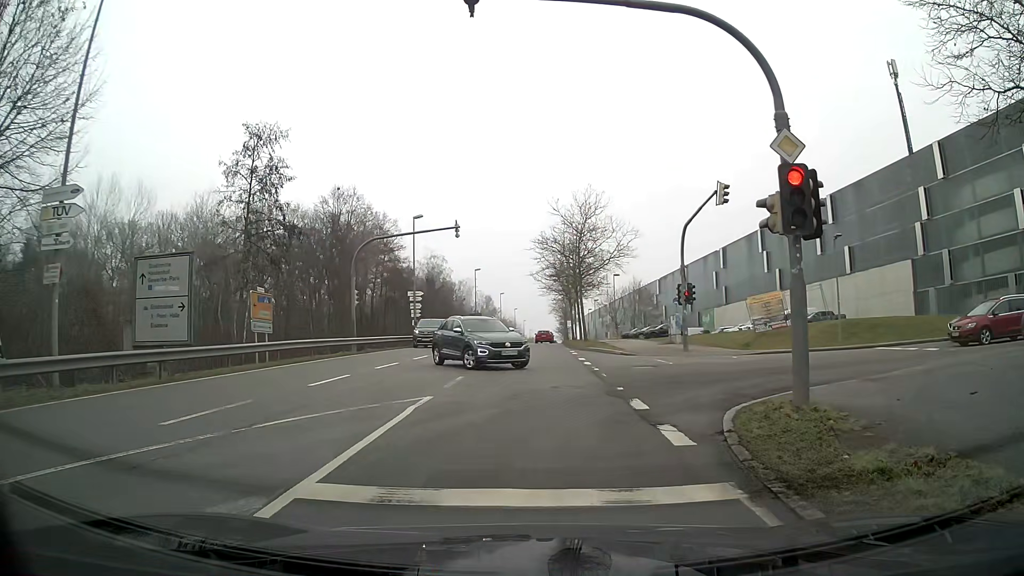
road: secondary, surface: asphalt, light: Day
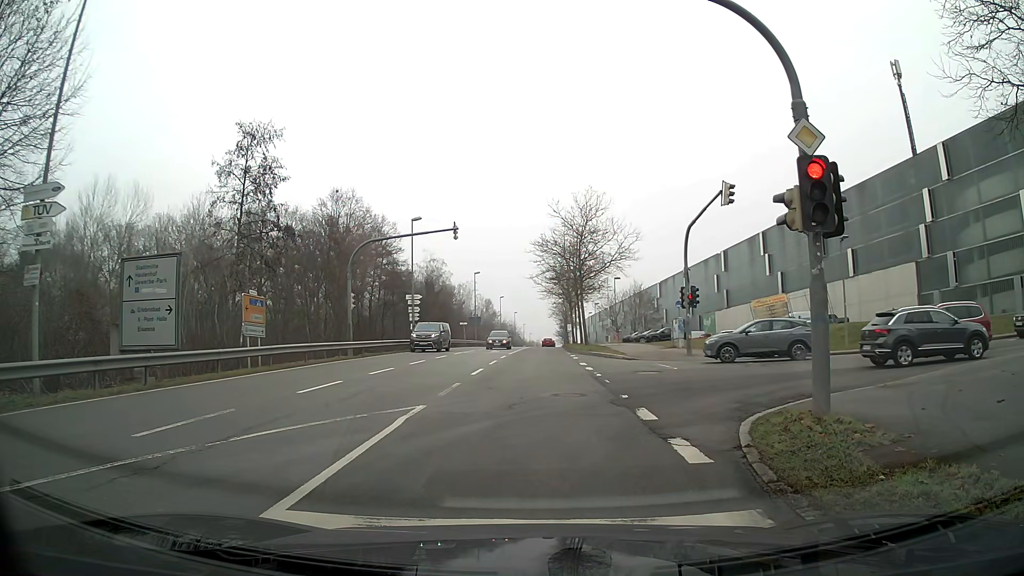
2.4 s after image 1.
(0.0, +0.7) m; 0°
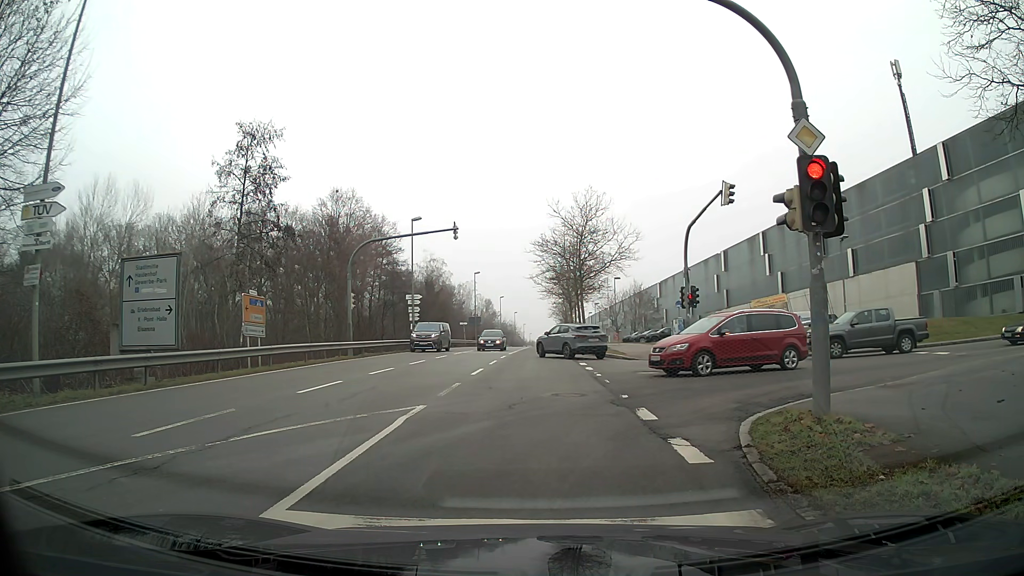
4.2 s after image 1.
(0.0, 0.0) m; 0°
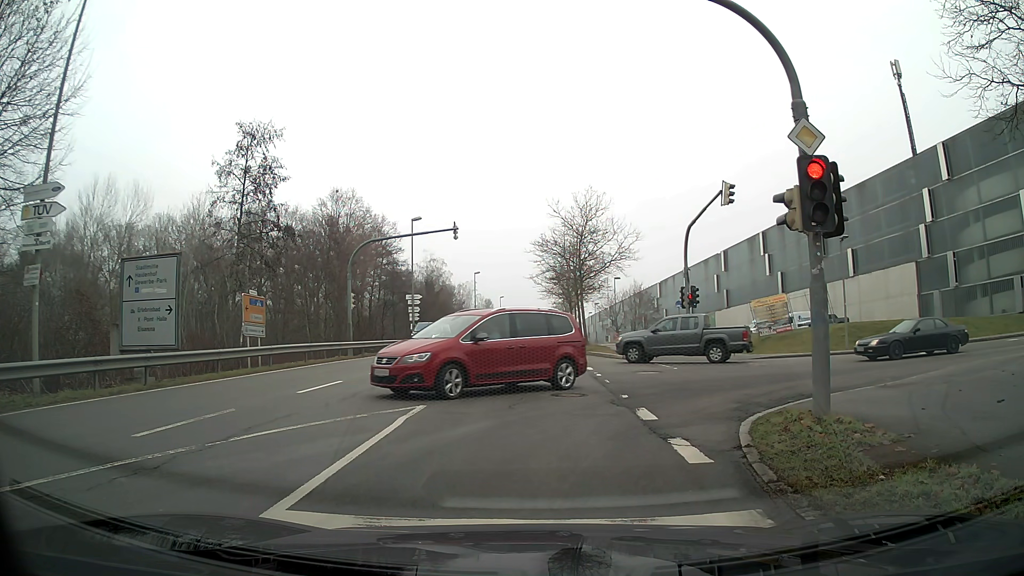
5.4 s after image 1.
(0.0, 0.0) m; 0°
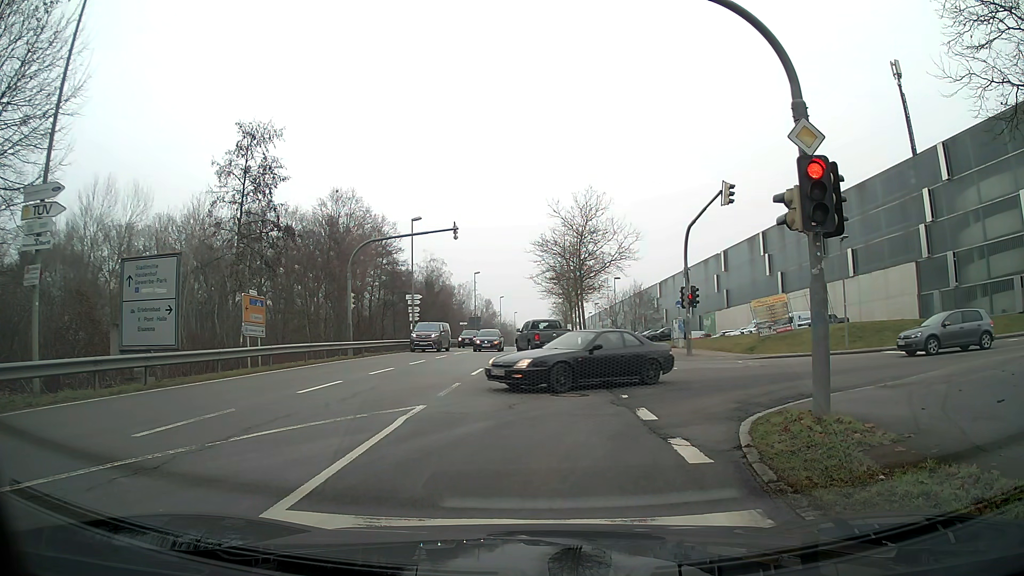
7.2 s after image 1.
(0.0, 0.0) m; 0°
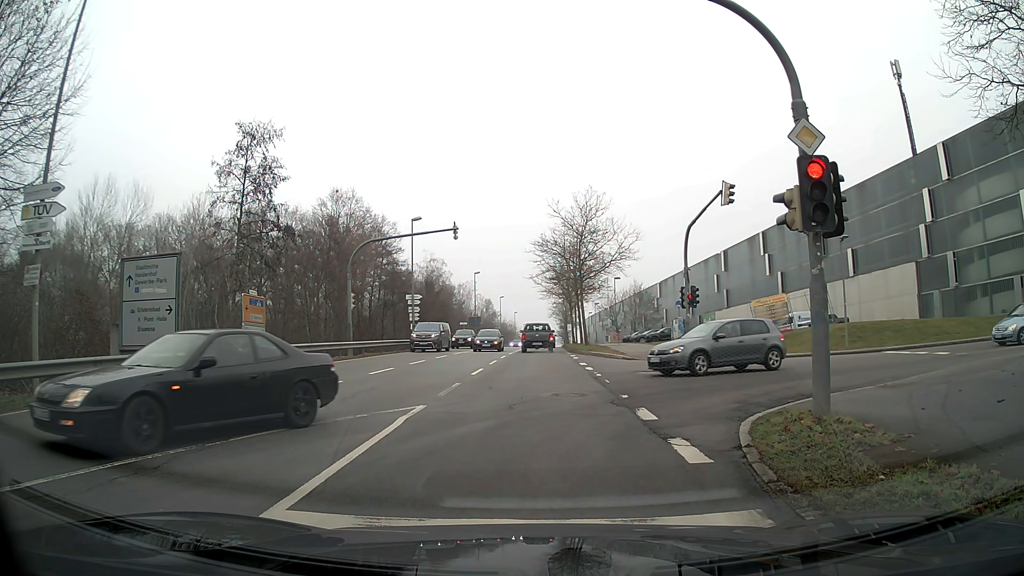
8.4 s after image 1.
(0.0, 0.0) m; 0°
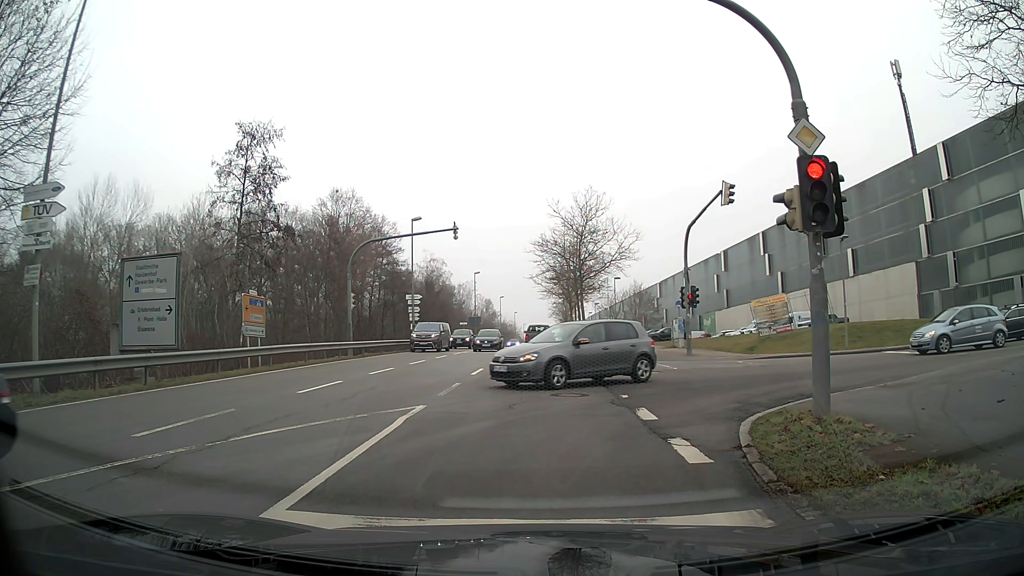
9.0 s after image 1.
(0.0, 0.0) m; 0°
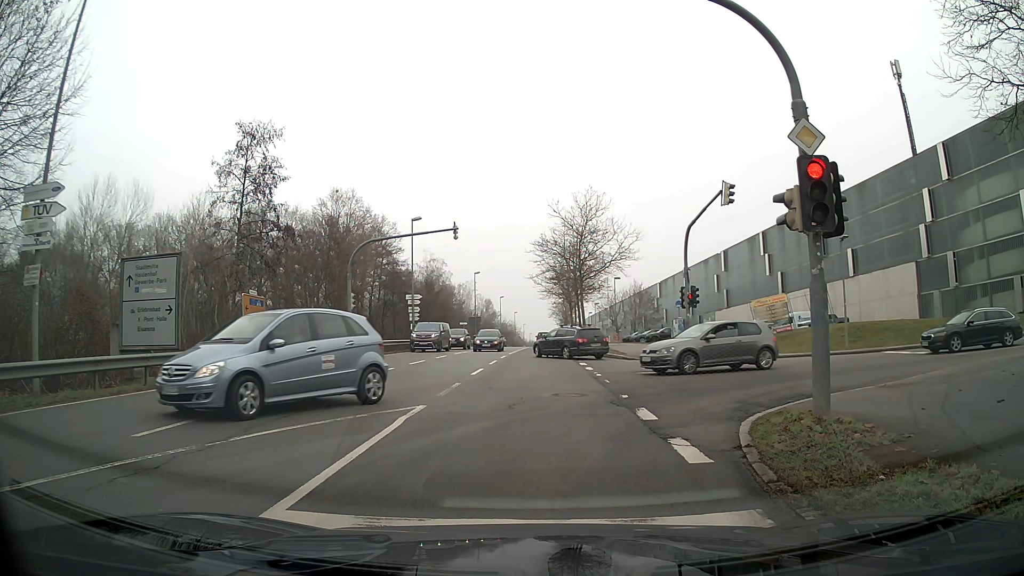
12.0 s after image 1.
(0.0, 0.0) m; 0°
(+1, +10) (+8, +16) (+18, +17) (+28, +16) (+38, +15) (+48, +15) (+58, +16) (+68, +16) (+78, +16) (+88, +16) m
